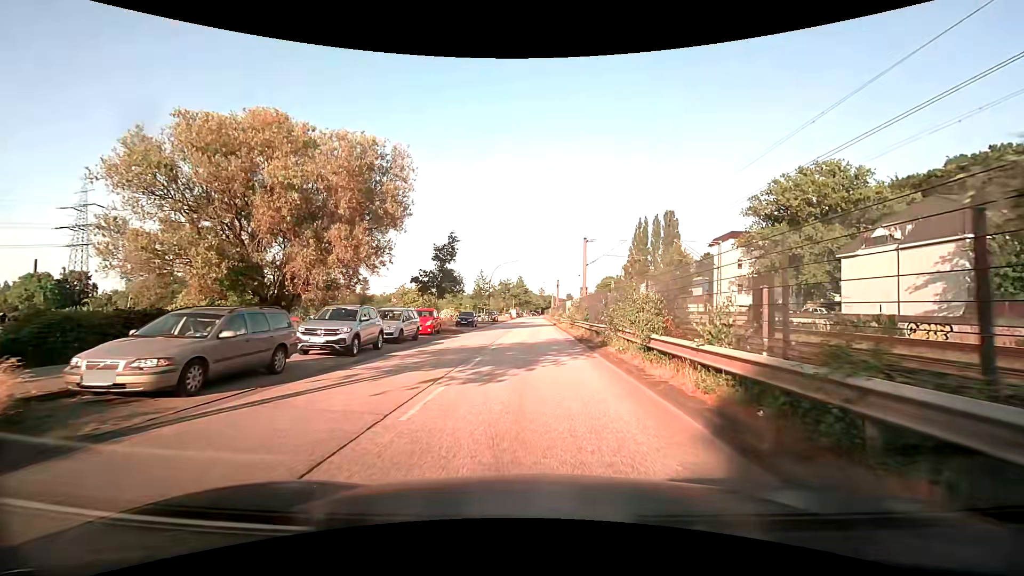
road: unclassified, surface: asphalt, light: Day
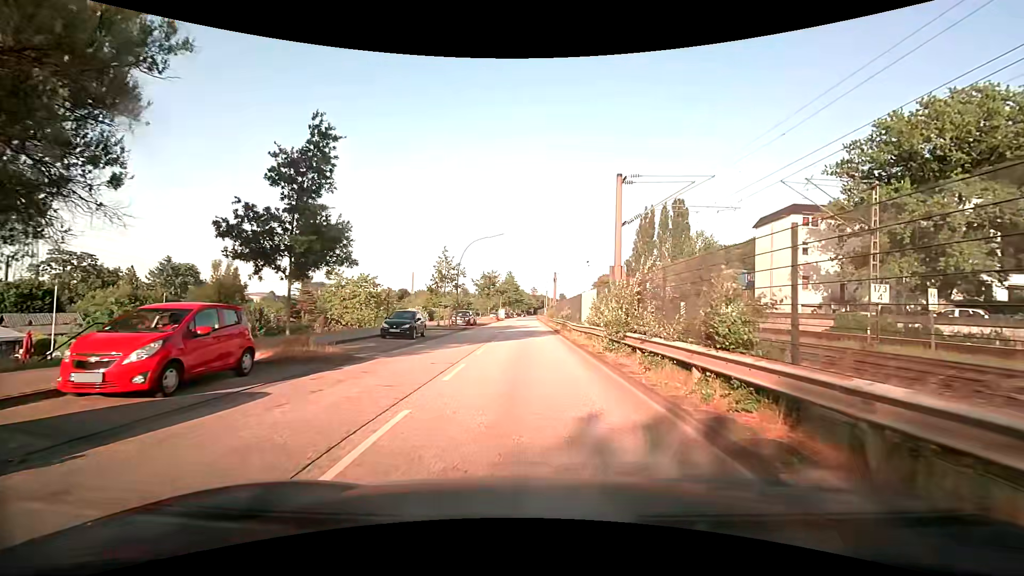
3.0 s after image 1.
(+0.2, +20.1) m; +1°
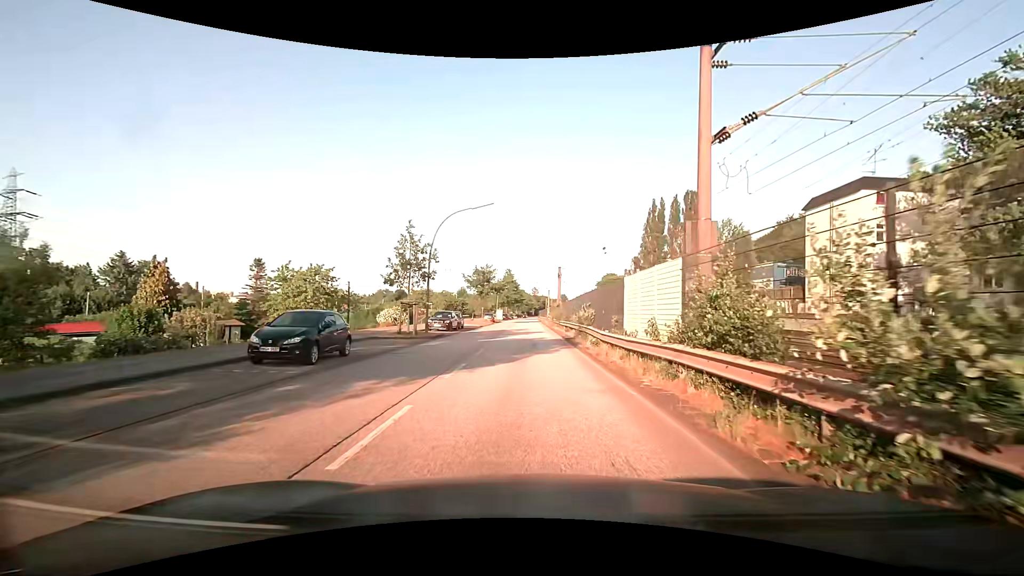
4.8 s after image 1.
(-0.1, +11.5) m; 0°
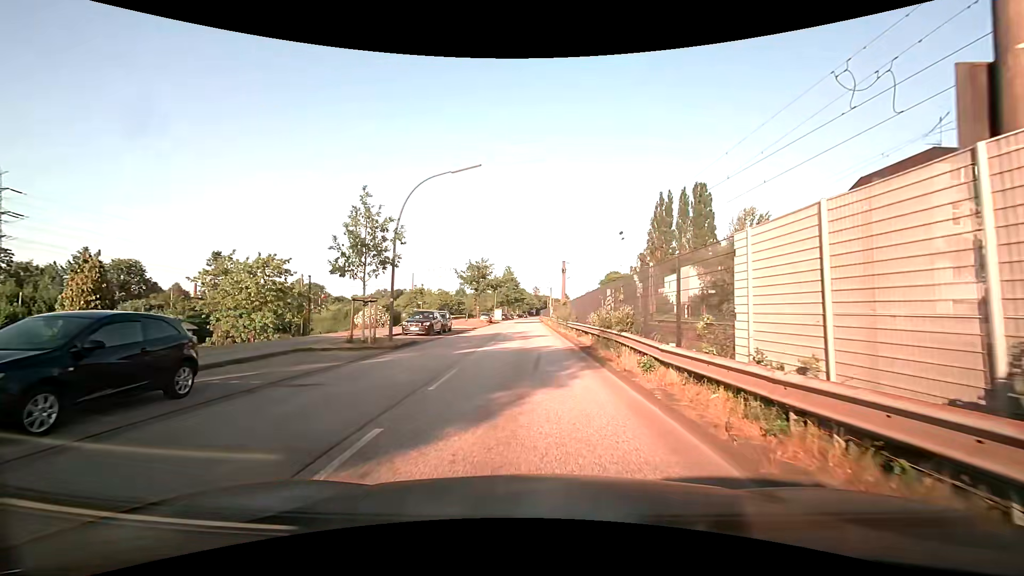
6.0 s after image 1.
(0.0, +7.5) m; -1°
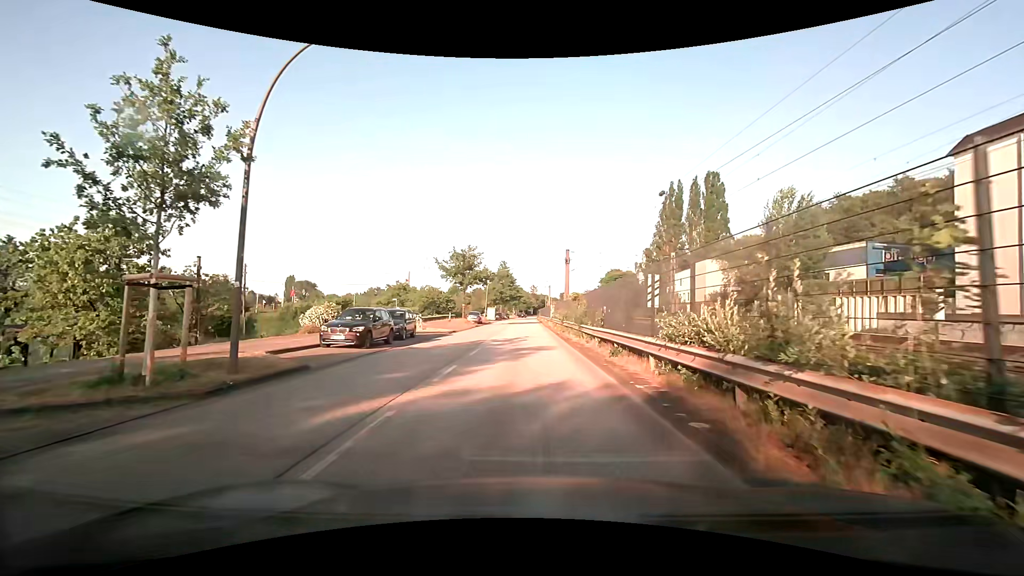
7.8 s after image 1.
(+0.1, +11.0) m; +1°
